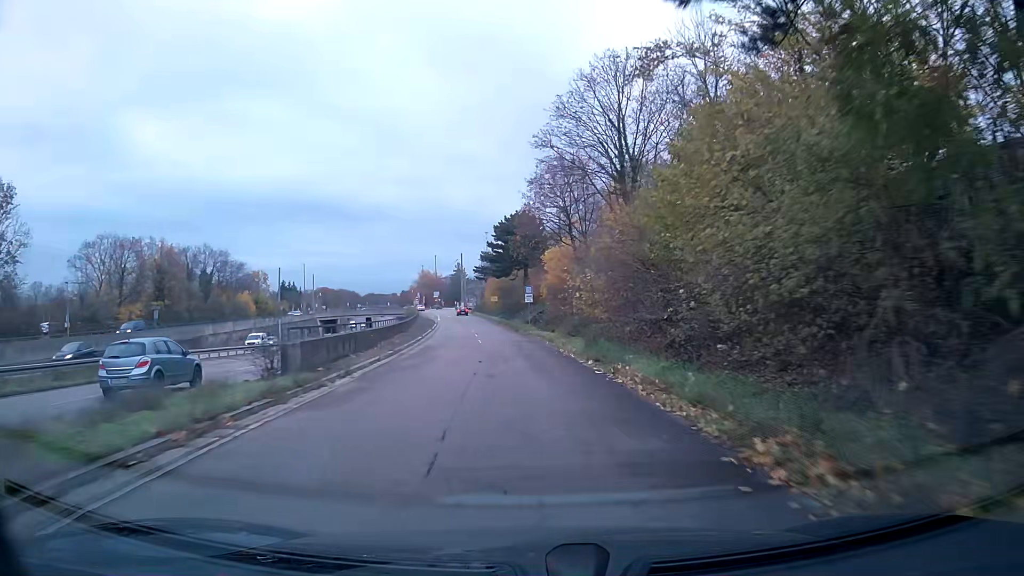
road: trunk_link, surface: asphalt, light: Day
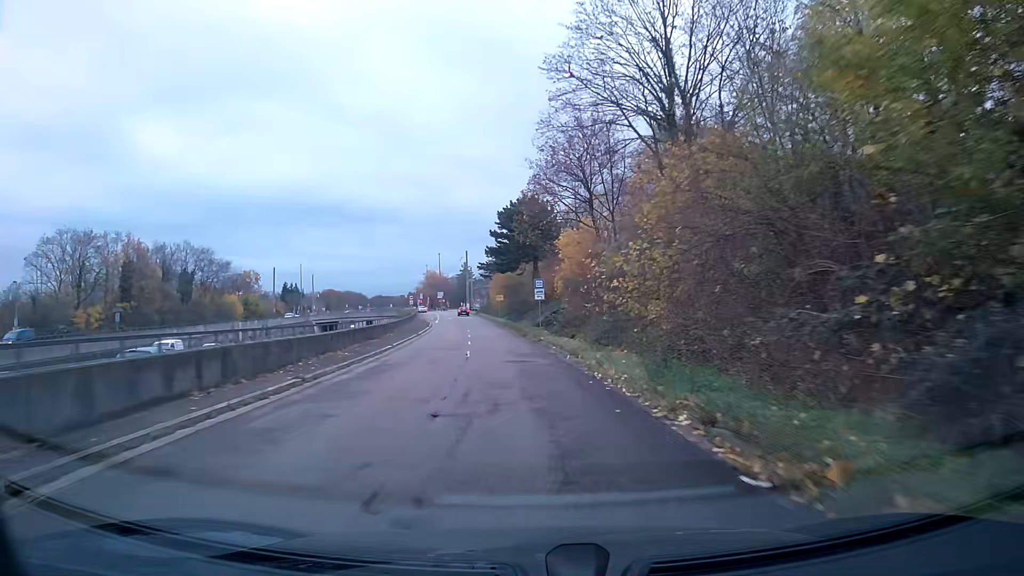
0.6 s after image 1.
(-0.1, +11.2) m; -1°
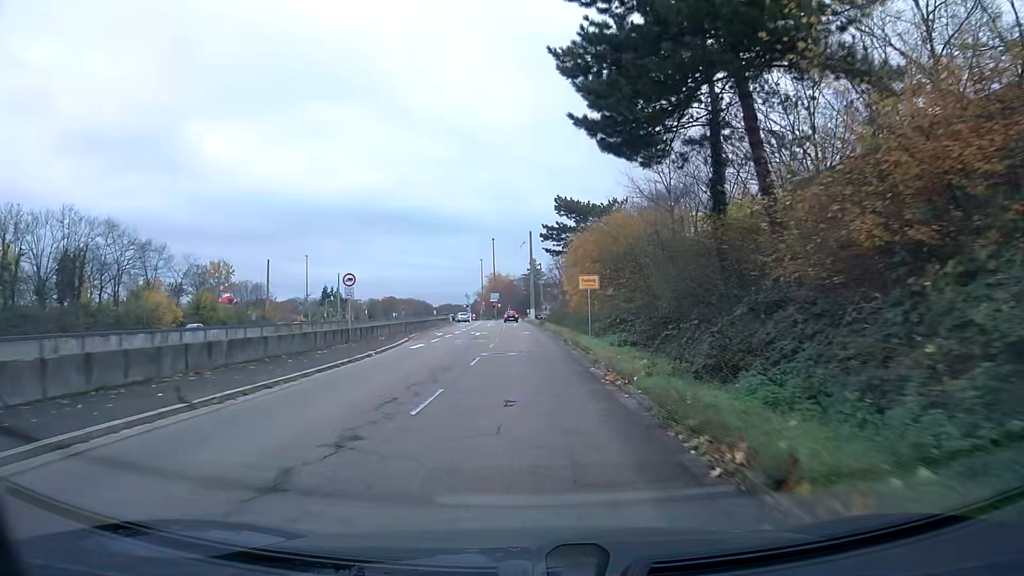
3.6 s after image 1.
(-2.8, +49.6) m; -6°
(0, +10) (0, +20) (0, +30) (0, +40) (-1, +50) (-1, +60) (-1, +70) (-2, +80) (-2, +90) (-3, +100) m
